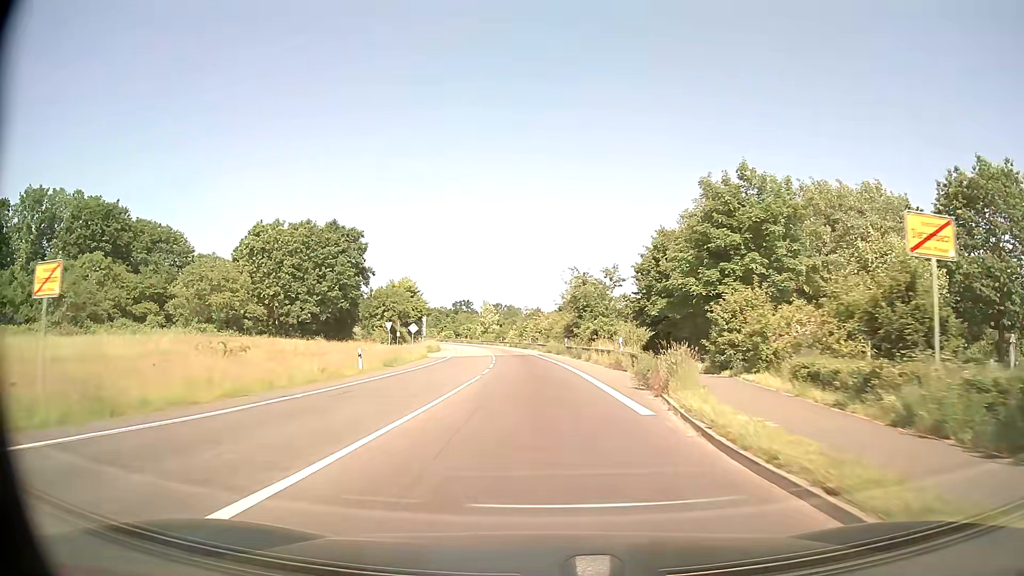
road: secondary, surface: asphalt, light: Day
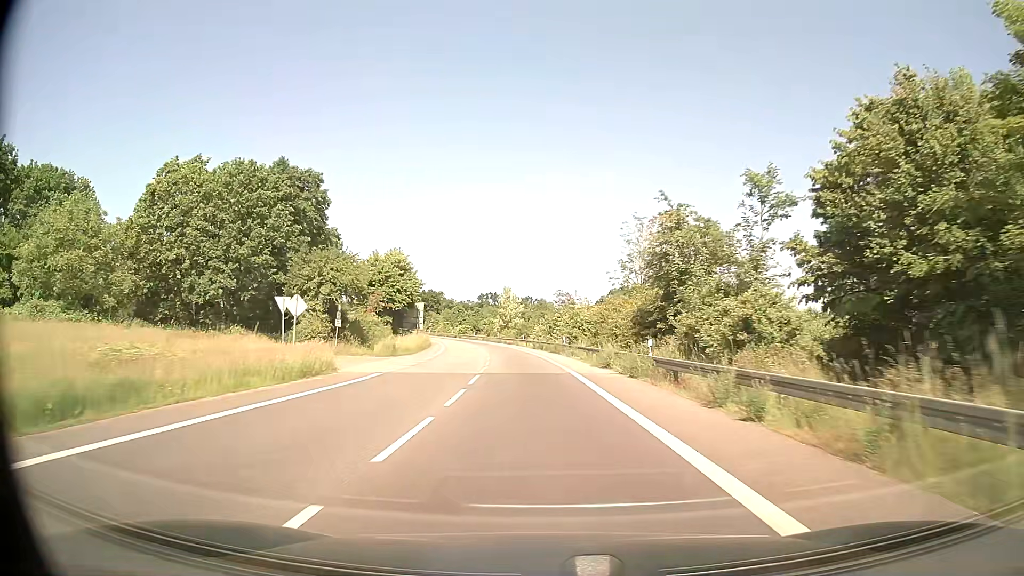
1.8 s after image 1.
(-0.7, +31.8) m; -3°
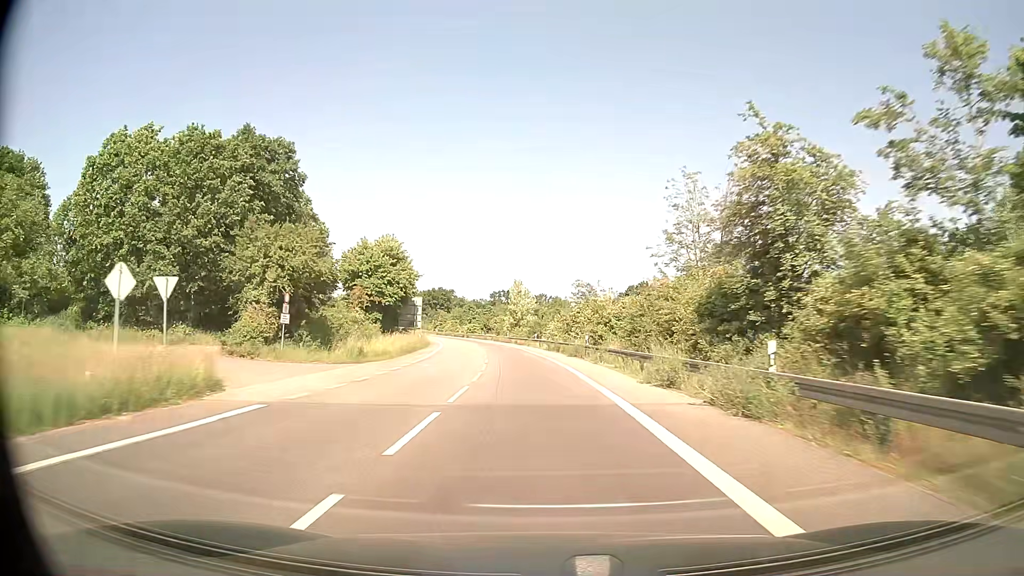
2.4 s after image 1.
(-0.1, +11.6) m; -1°
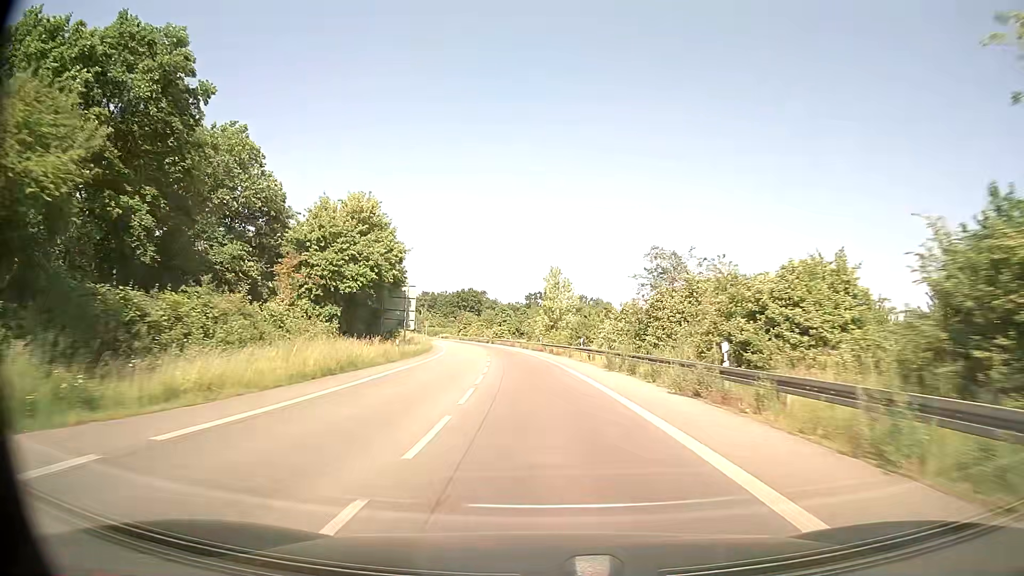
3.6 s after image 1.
(-0.7, +24.5) m; -3°
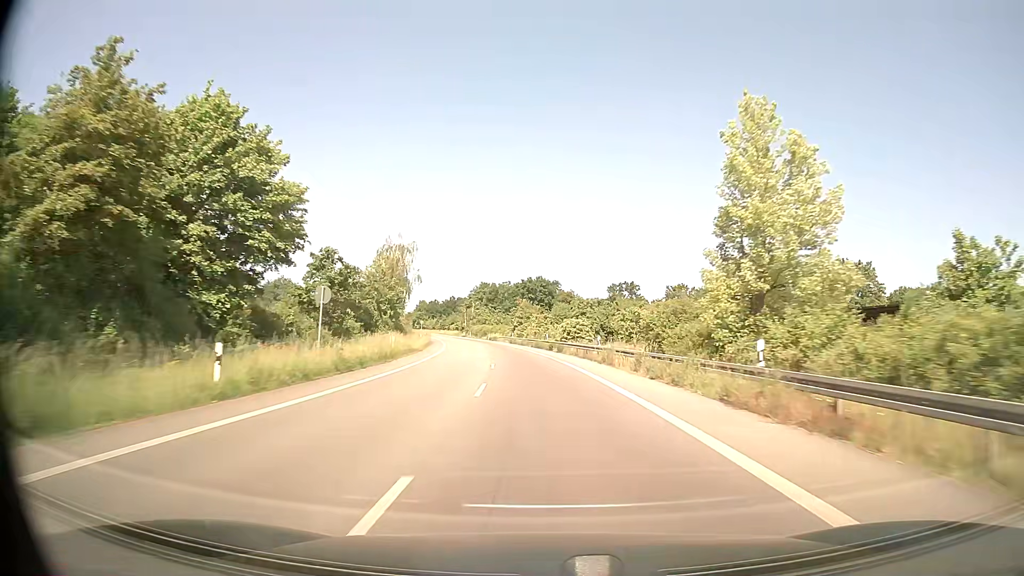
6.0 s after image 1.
(-3.1, +53.6) m; -6°
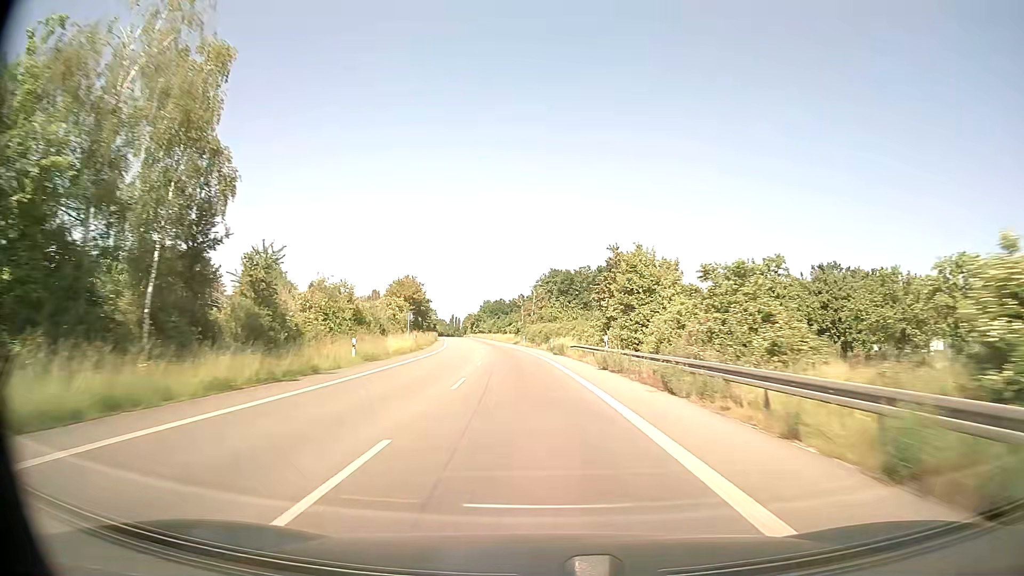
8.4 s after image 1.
(-3.3, +58.8) m; -7°
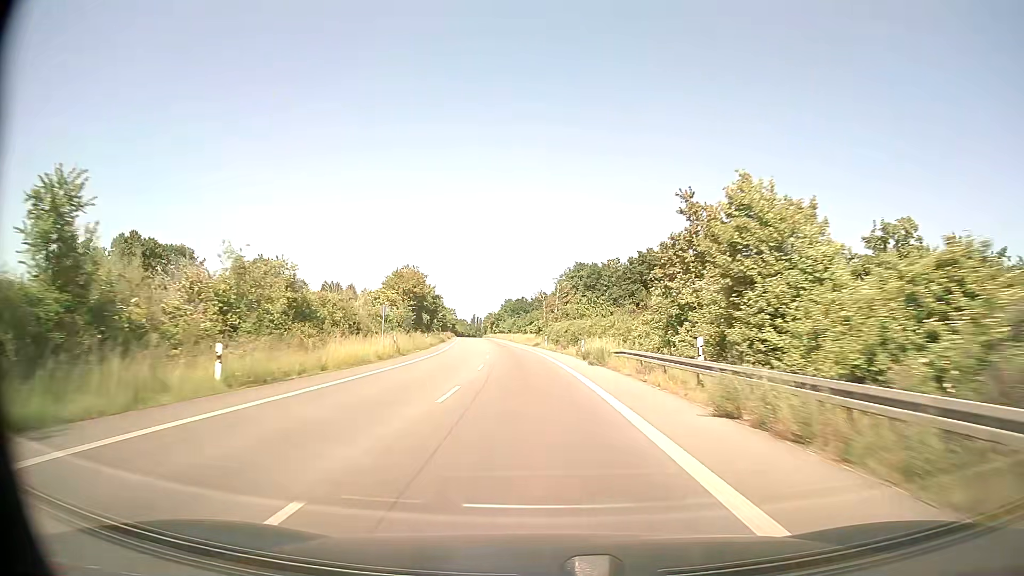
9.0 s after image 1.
(-0.3, +15.4) m; -2°
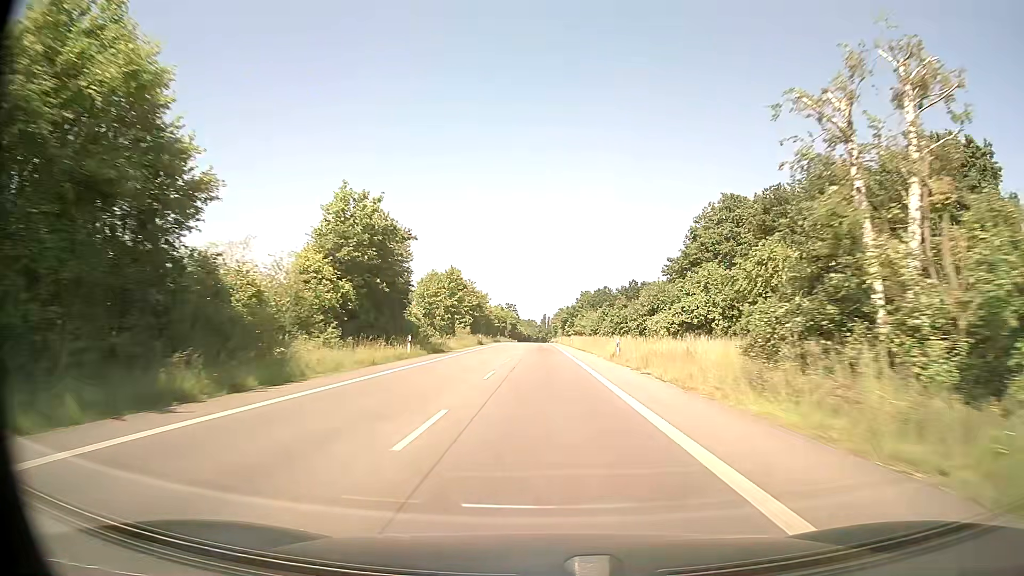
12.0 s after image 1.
(-5.4, +78.2) m; -6°
(0, +10) (0, +20) (0, +30) (0, +40) (0, +50) (0, +60) (0, +70) (0, +80) (0, +90) (-1, +100) m
